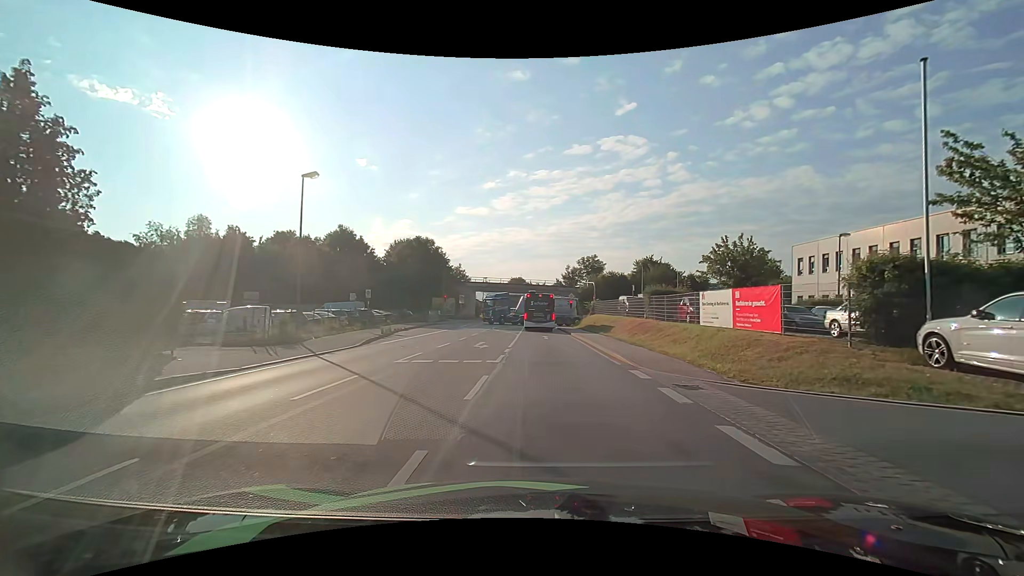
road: primary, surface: asphalt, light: Day
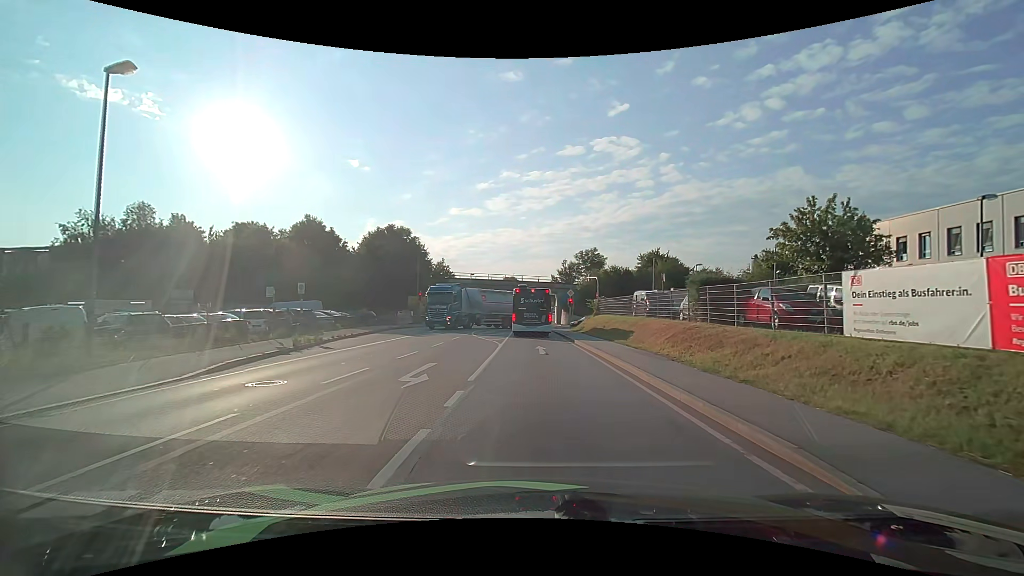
(+0.1, +10.5) m; +1°
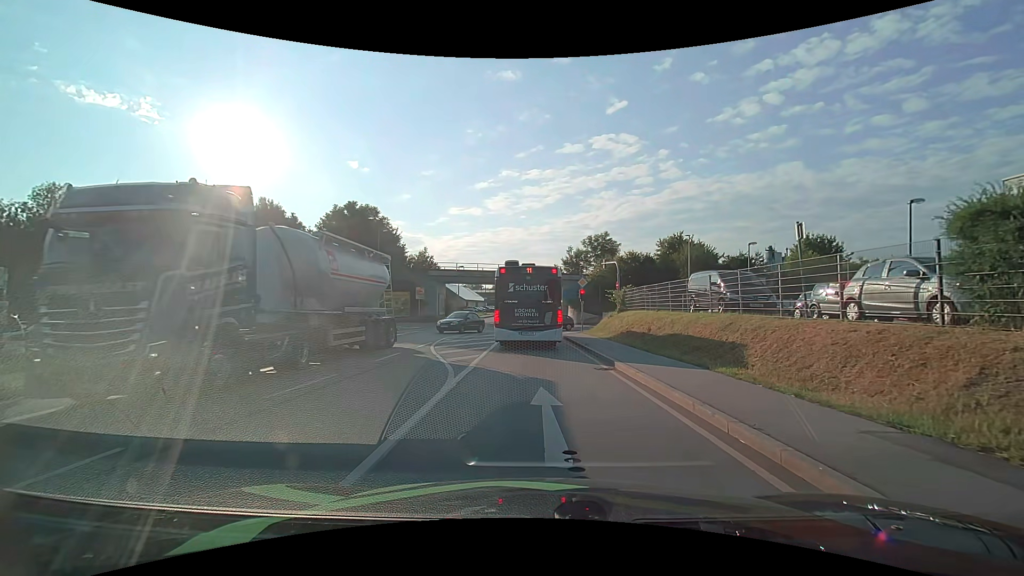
(-0.1, +13.4) m; -1°
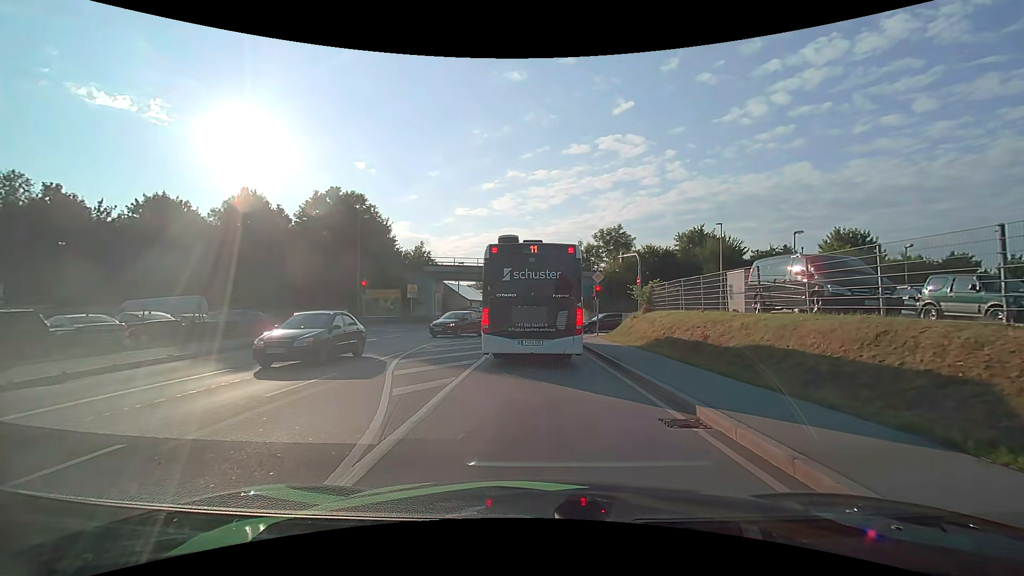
(0.0, +6.0) m; -2°
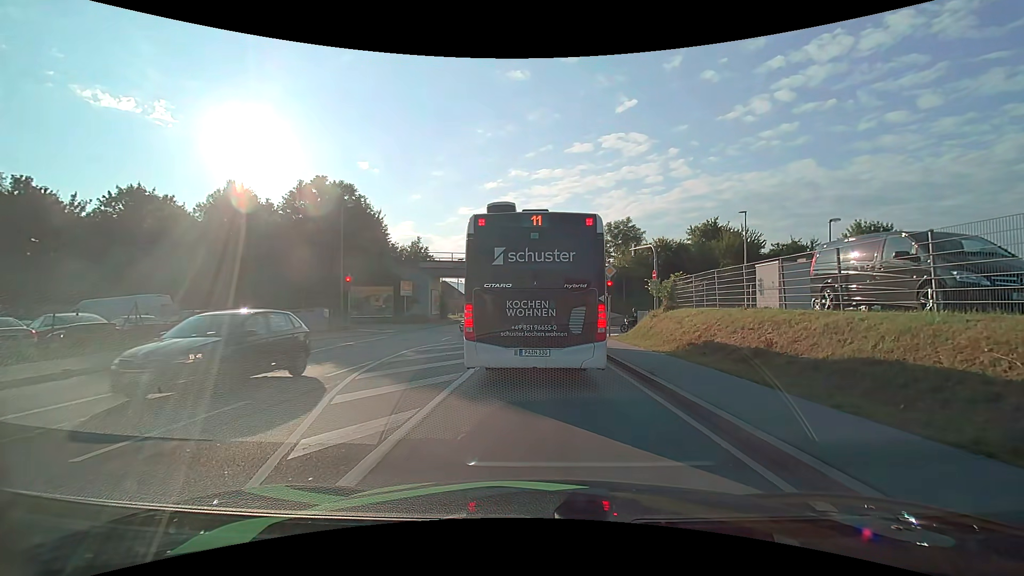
(0.0, +3.5) m; -1°
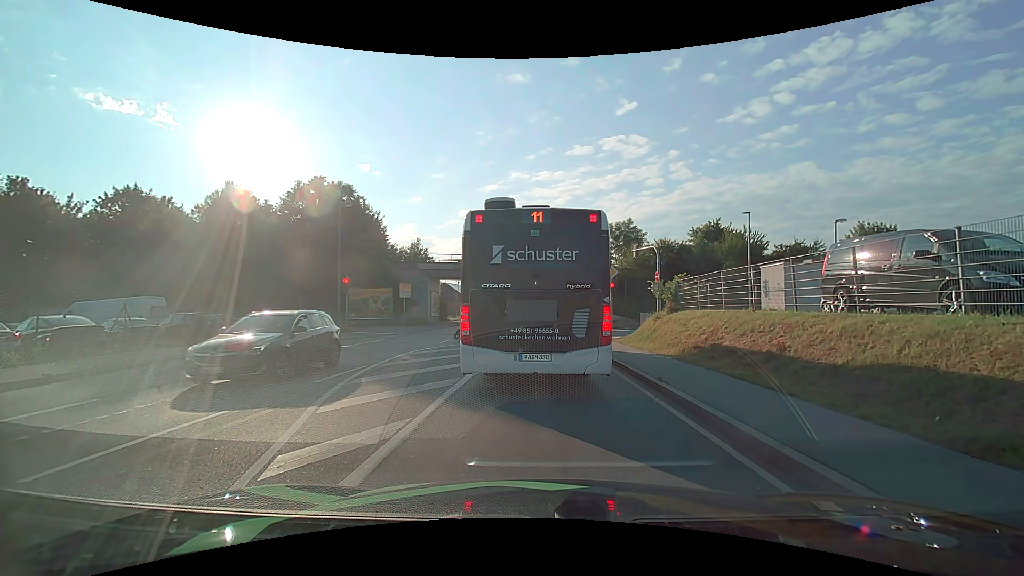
(0.0, +0.6) m; 0°
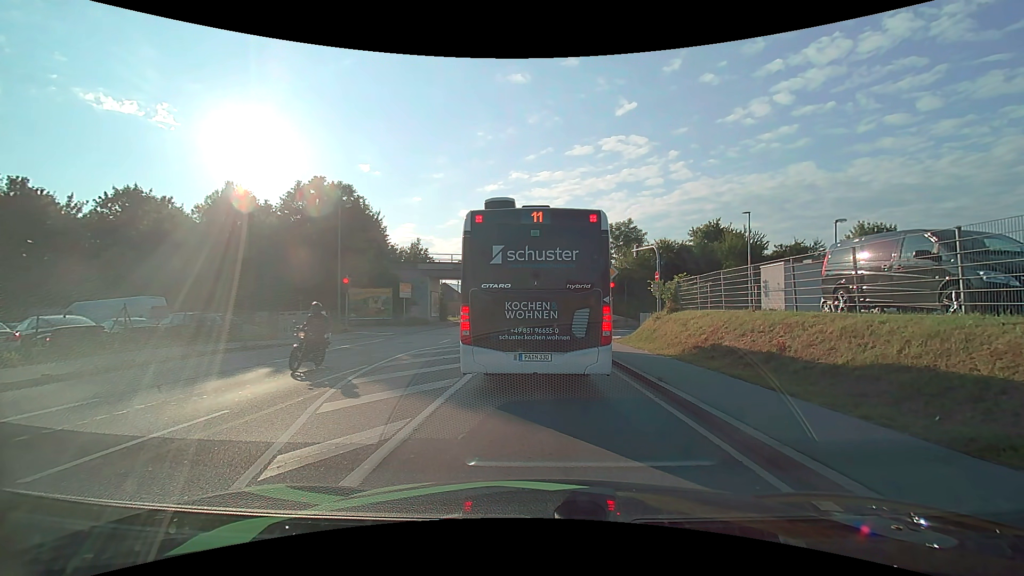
(0.0, 0.0) m; 0°
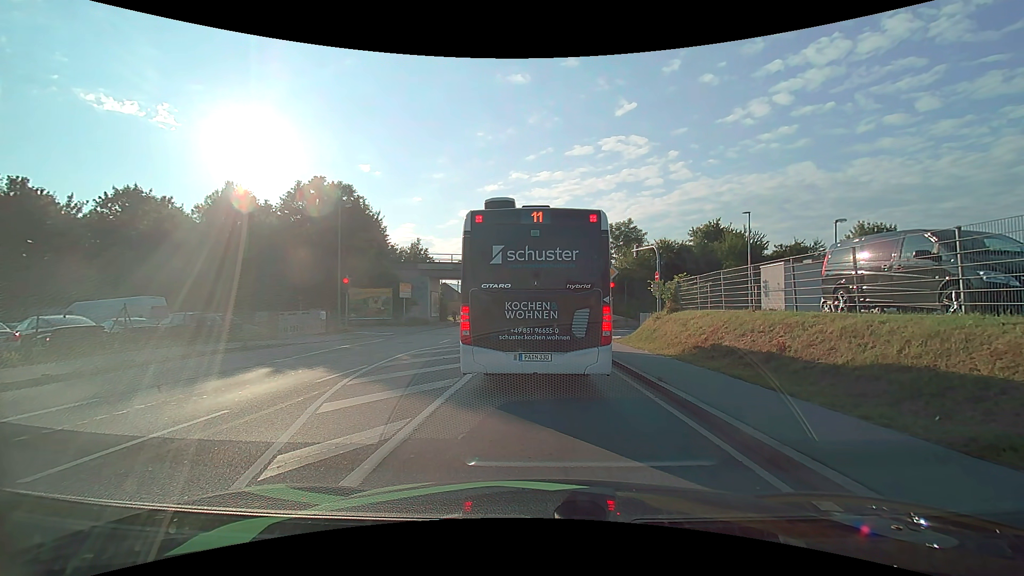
(0.0, 0.0) m; 0°
